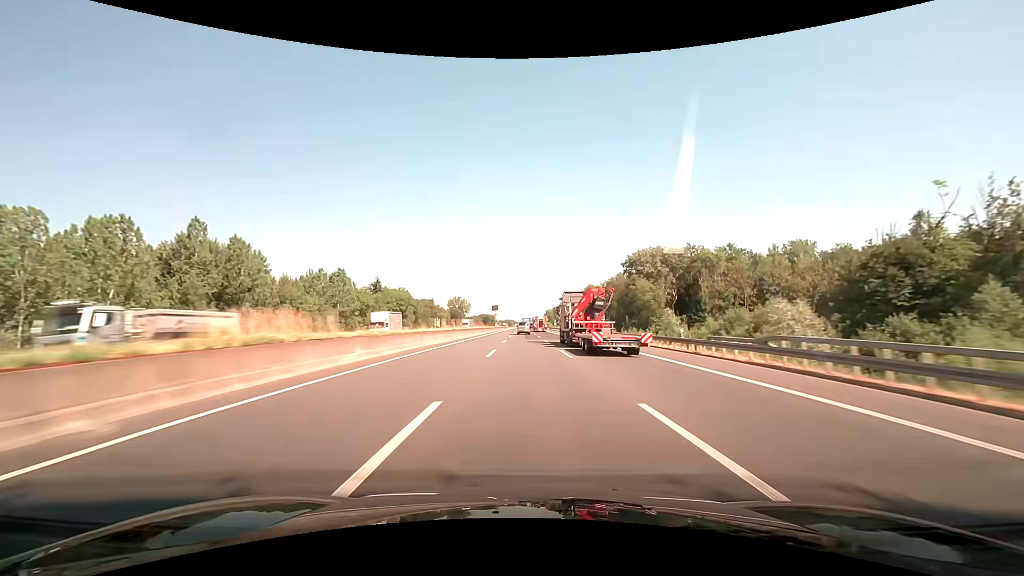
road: motorway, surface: asphalt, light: Day
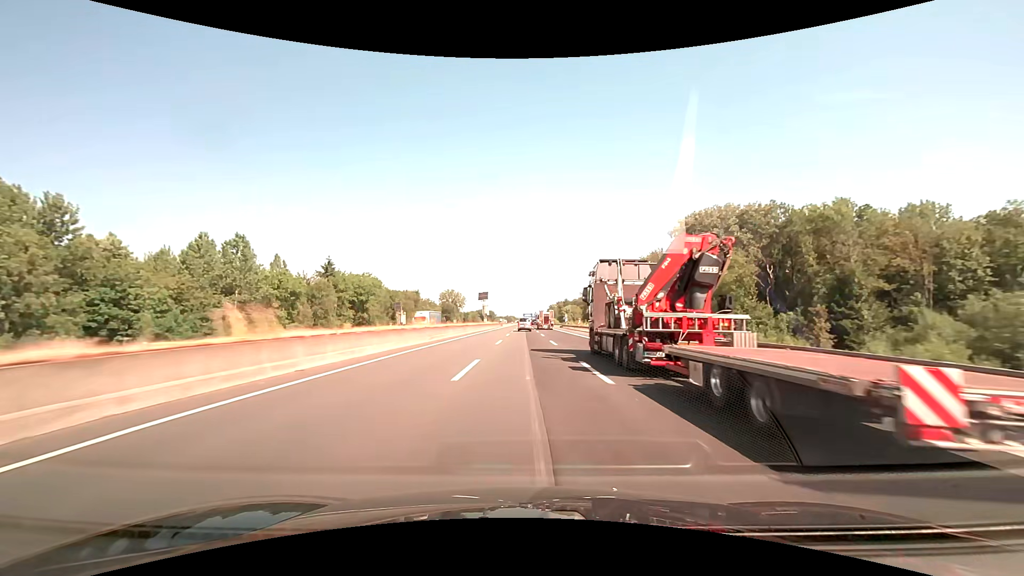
(-0.1, +45.9) m; 0°
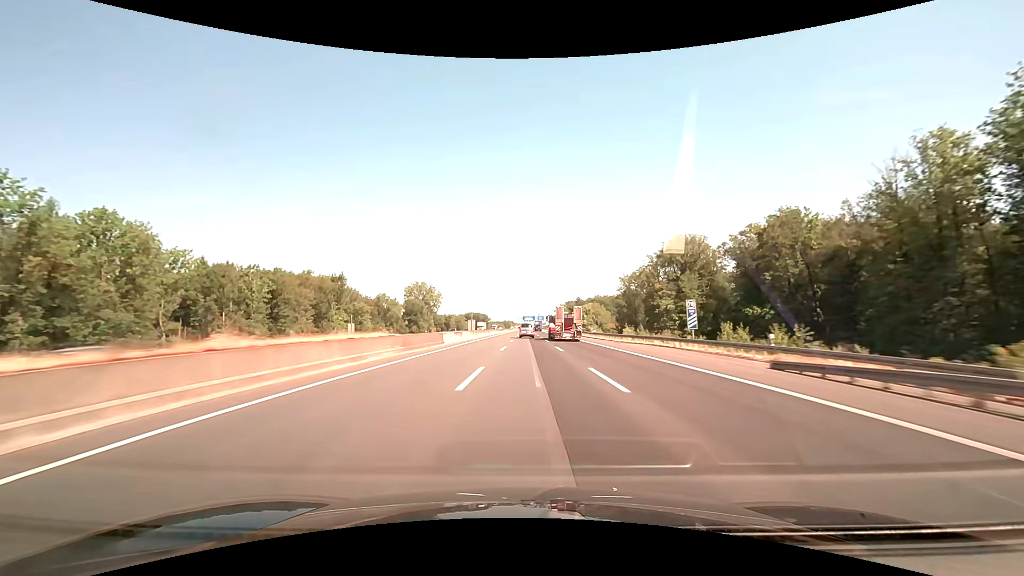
(0.0, +110.3) m; 0°
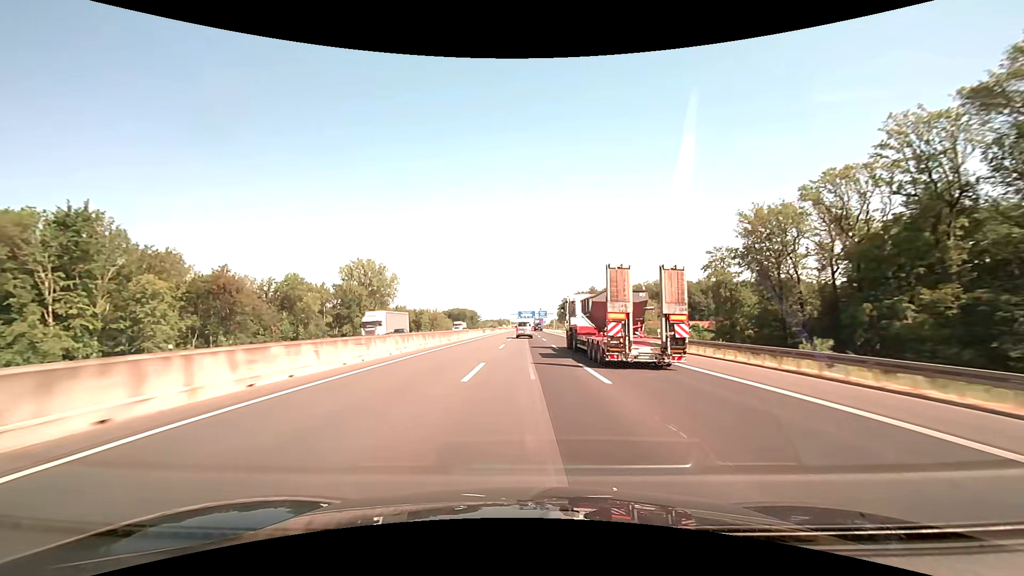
(+0.4, +89.6) m; 0°
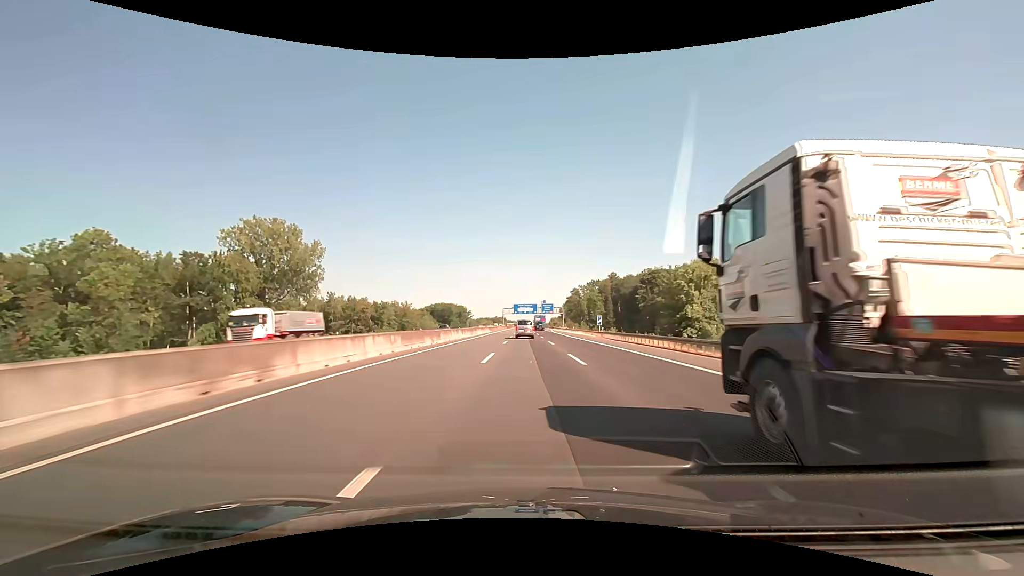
(-0.1, +68.1) m; 0°
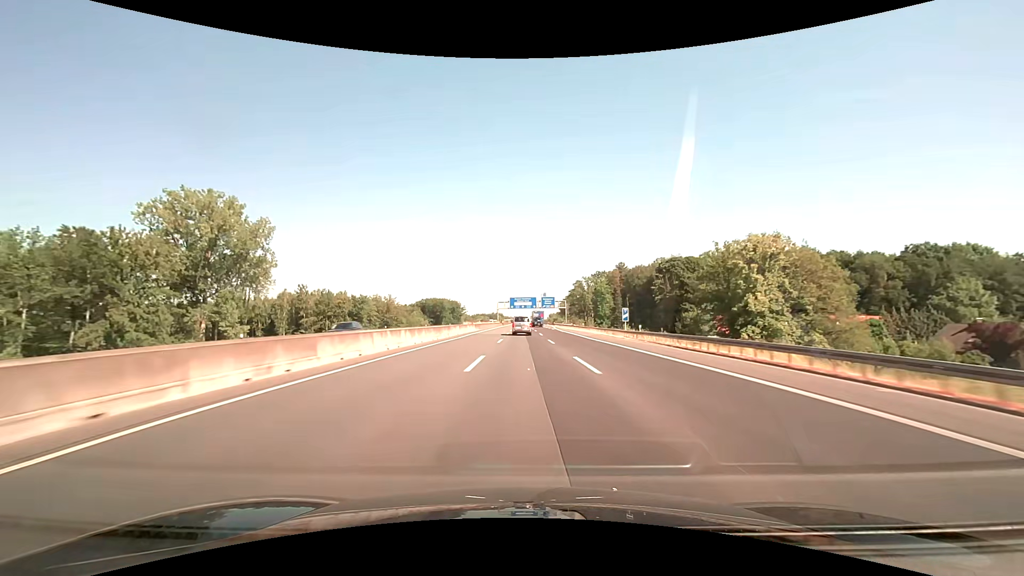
(+0.1, +22.2) m; 0°
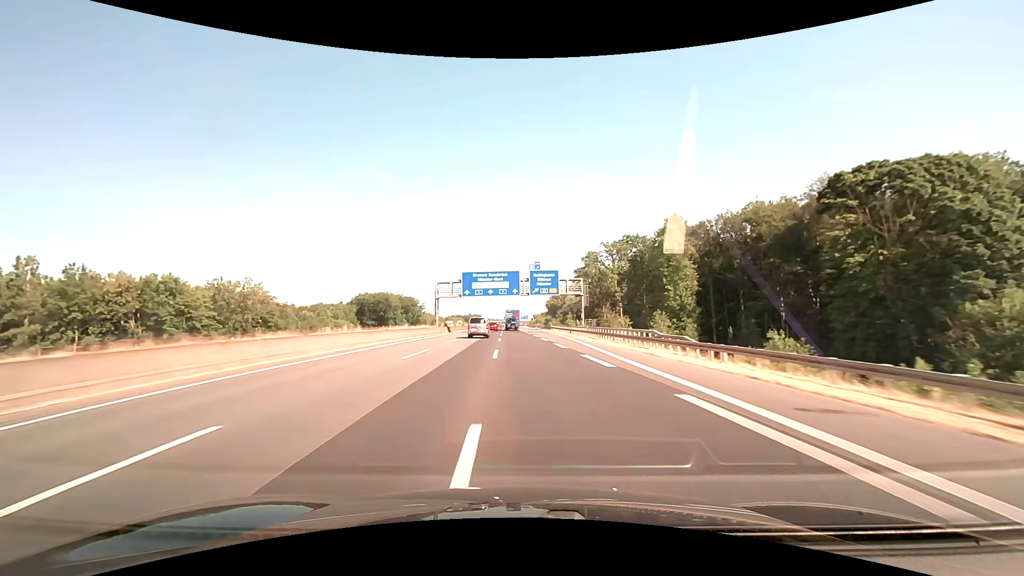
(+2.1, +86.2) m; +2°
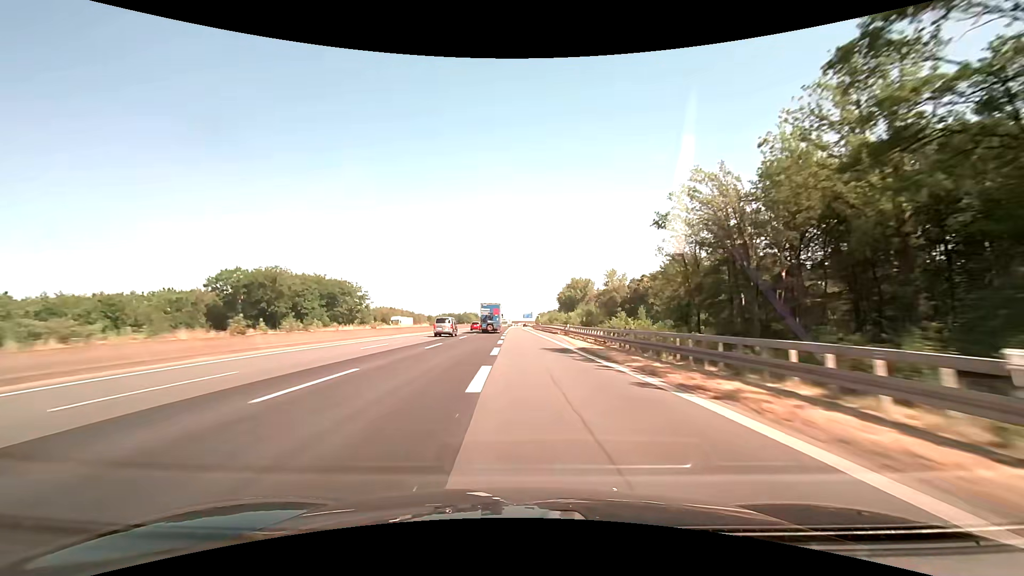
(+0.2, +102.1) m; 0°
(0, +10) (0, +20) (0, +30) (0, +40) (0, +50) (-1, +60) (-1, +70) (-1, +80) (-1, +90) (-1, +100) m
